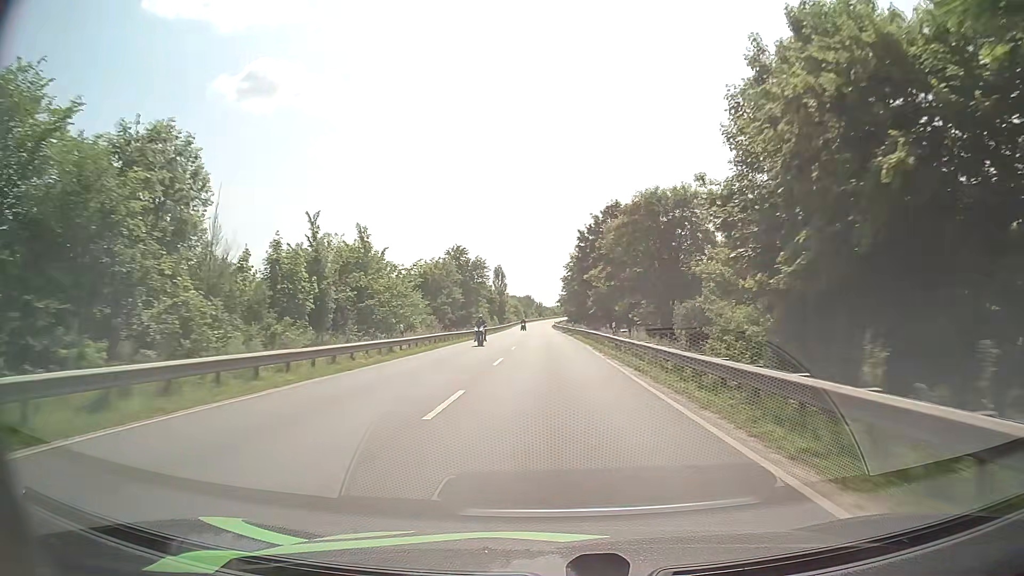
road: primary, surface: asphalt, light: Day
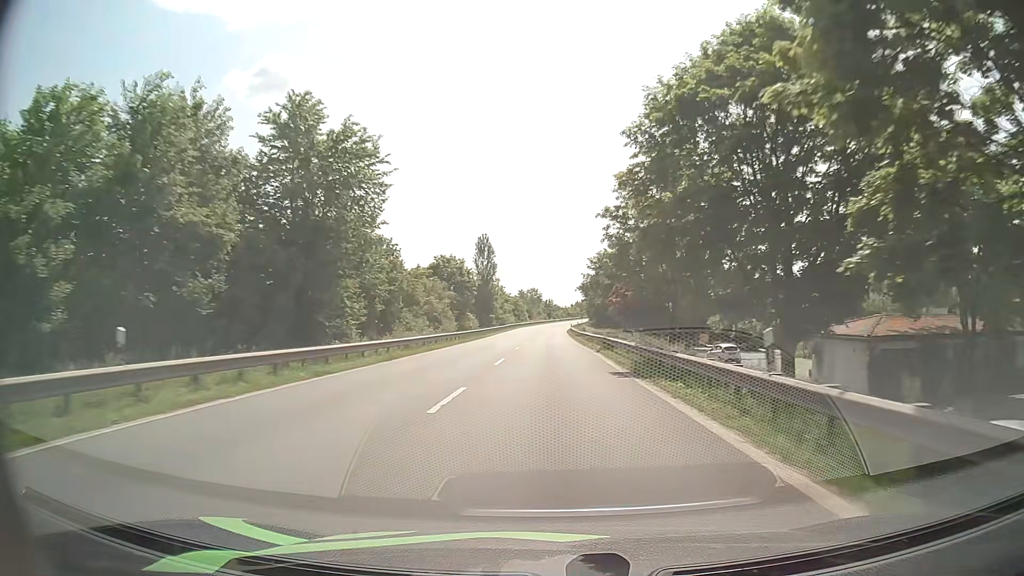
(-0.1, +59.3) m; -1°
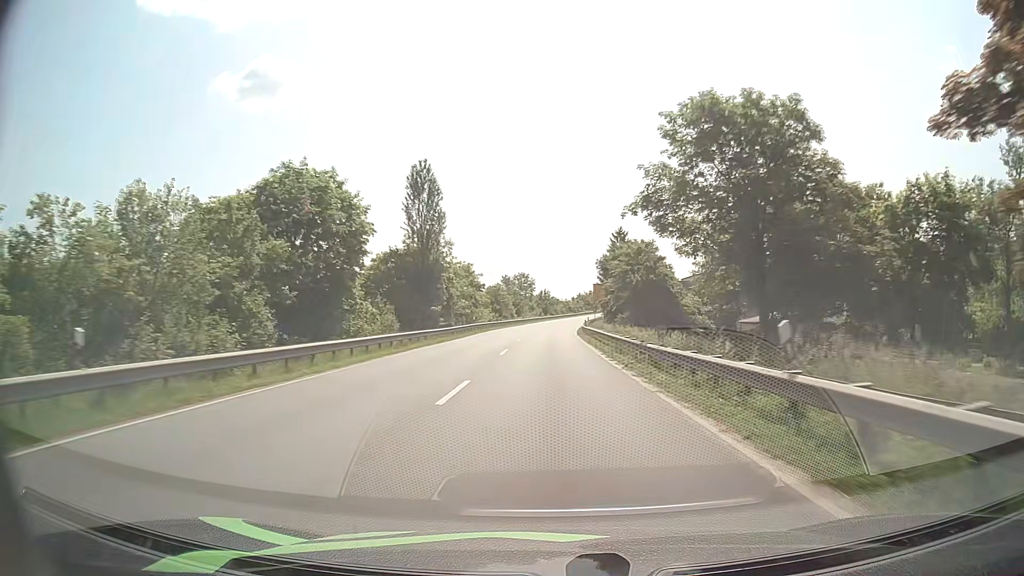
(+0.6, +47.3) m; +1°
(0, +10) (0, +20) (0, +30) (0, +40) (0, +50) (+1, +60) (+1, +70) (+2, +80) (+2, +90) (+3, +100) m
